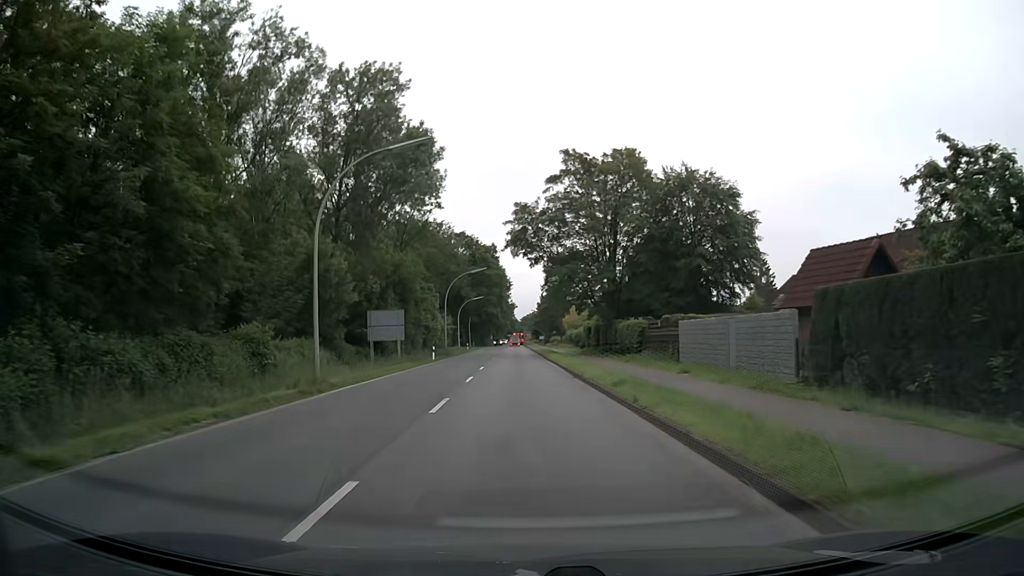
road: secondary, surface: asphalt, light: Day
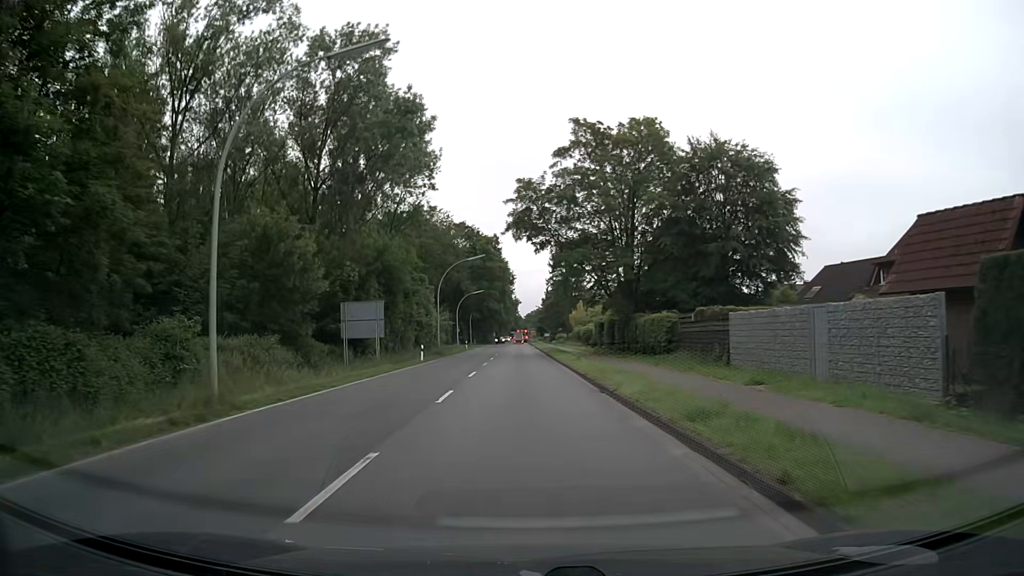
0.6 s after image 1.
(0.0, +7.7) m; -1°
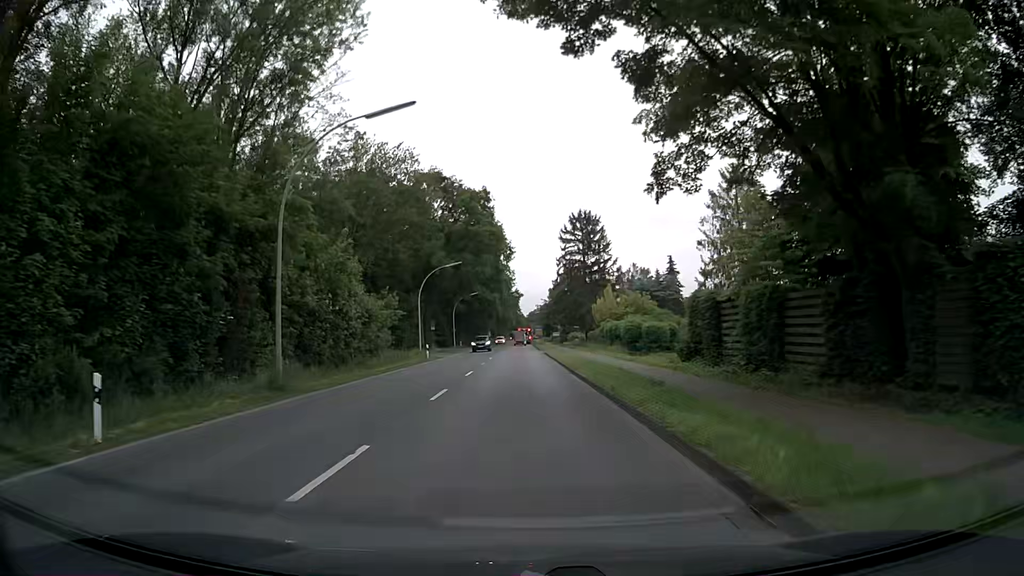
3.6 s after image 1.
(-0.1, +35.5) m; 0°
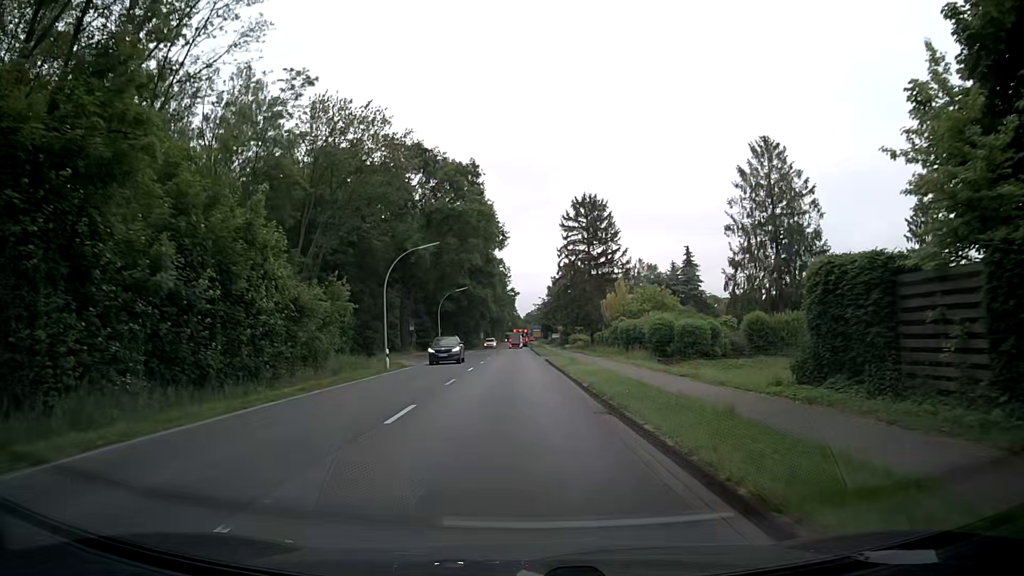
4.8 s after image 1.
(+0.1, +12.8) m; +1°
